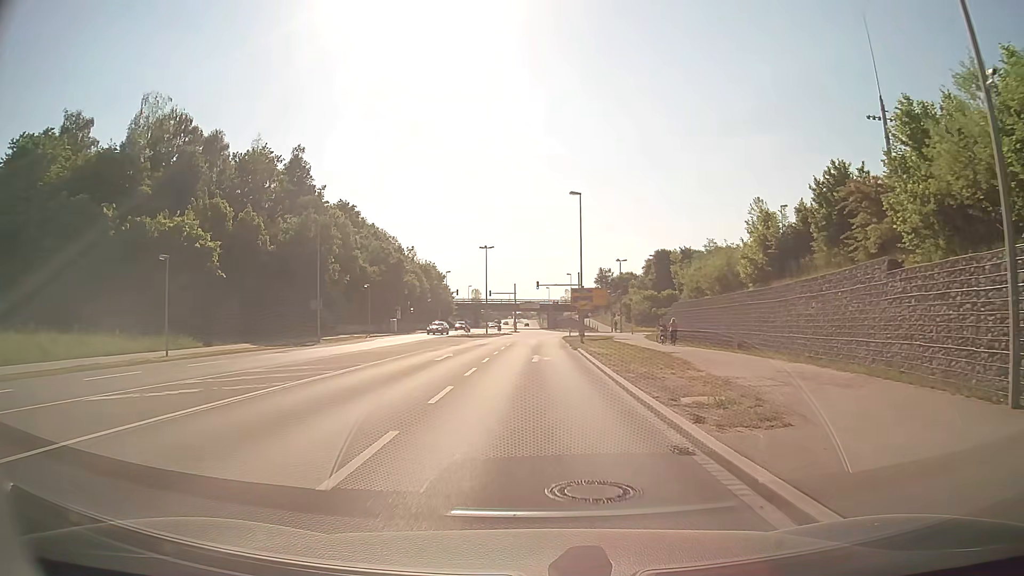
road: secondary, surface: asphalt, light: Day
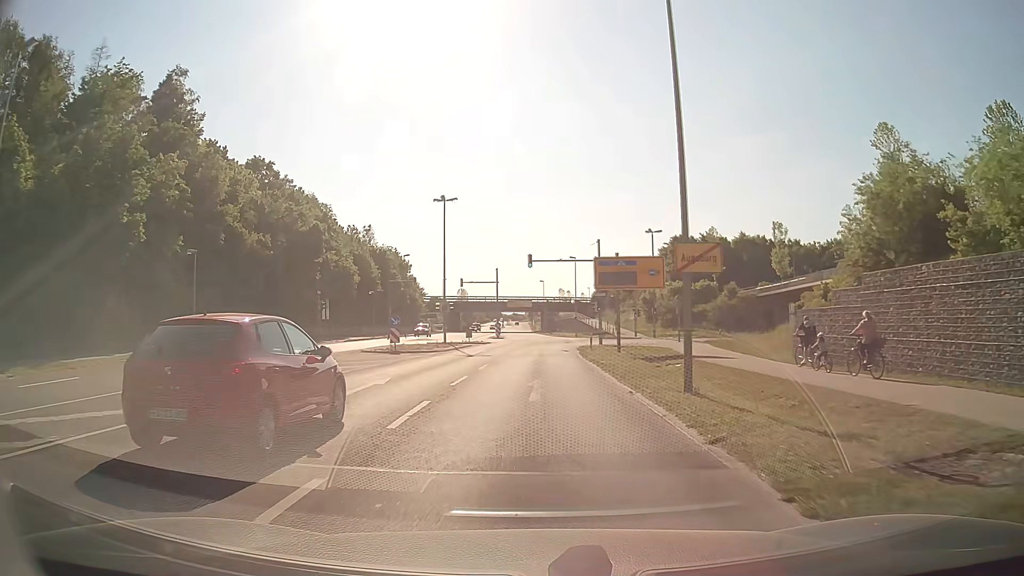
(+0.2, +32.7) m; +1°
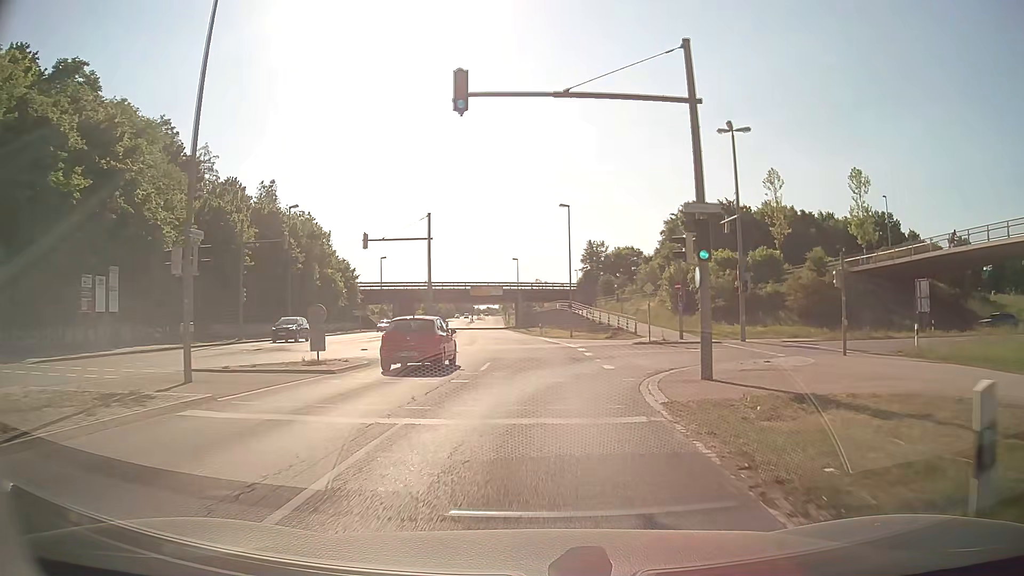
(+0.5, +34.3) m; +2°
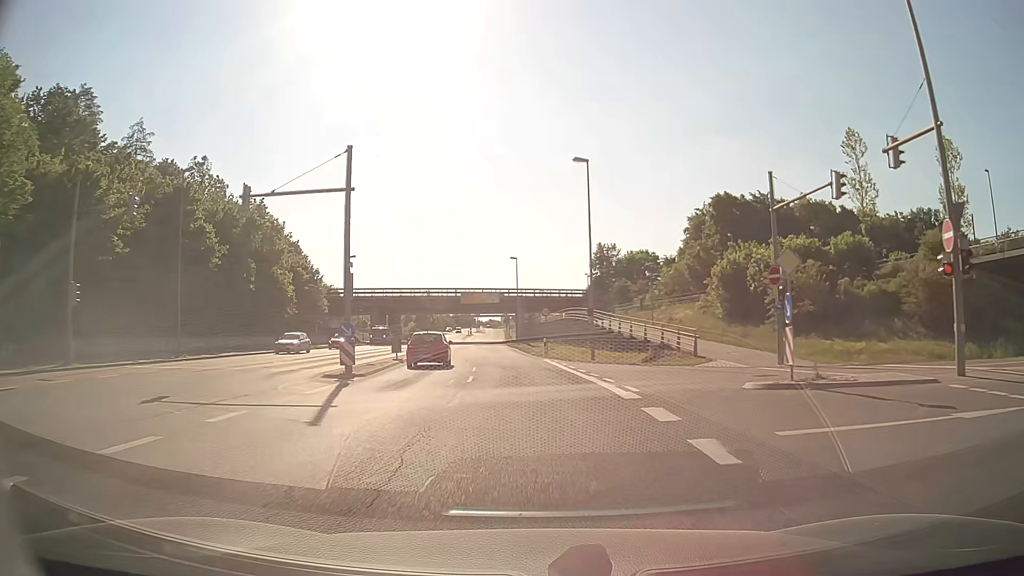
(-0.1, +18.0) m; -1°
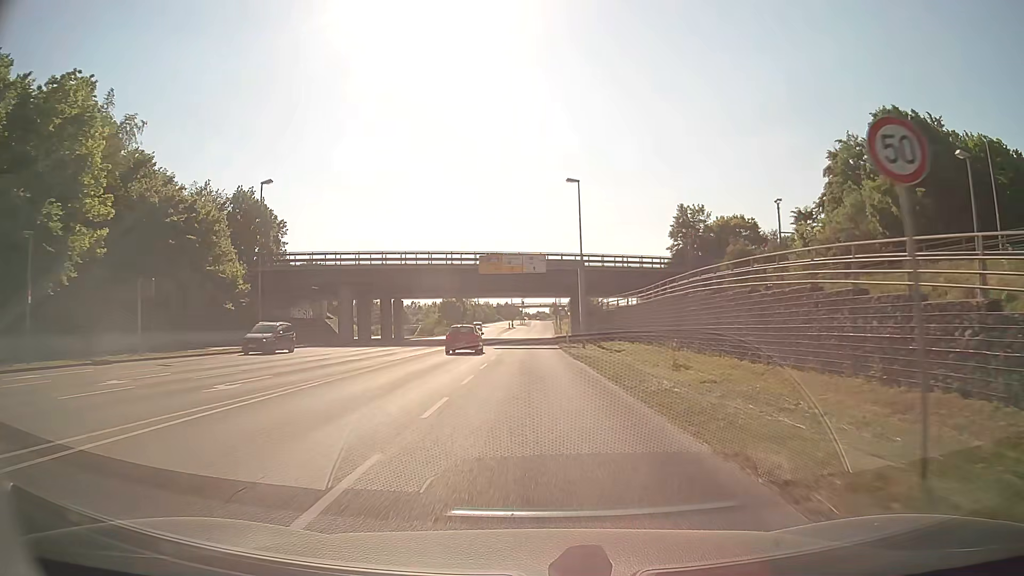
(-1.8, +38.4) m; -4°
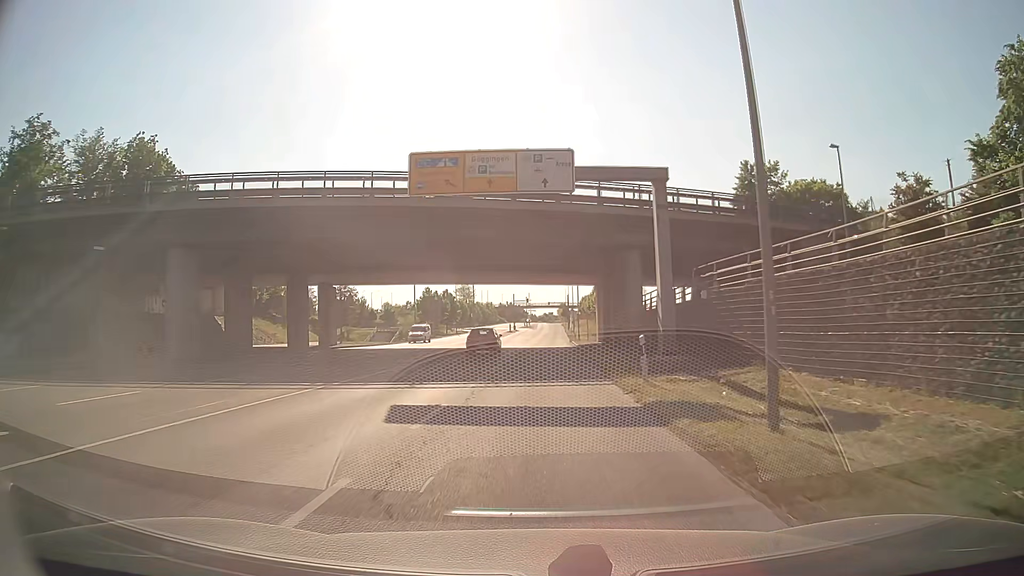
(-0.1, +31.4) m; 0°
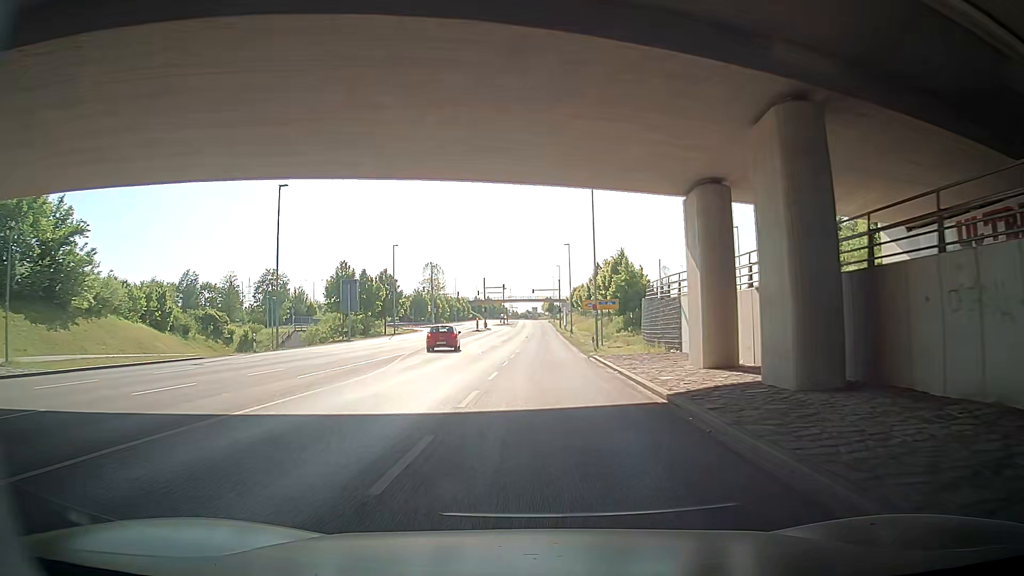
(+0.5, +39.7) m; +1°
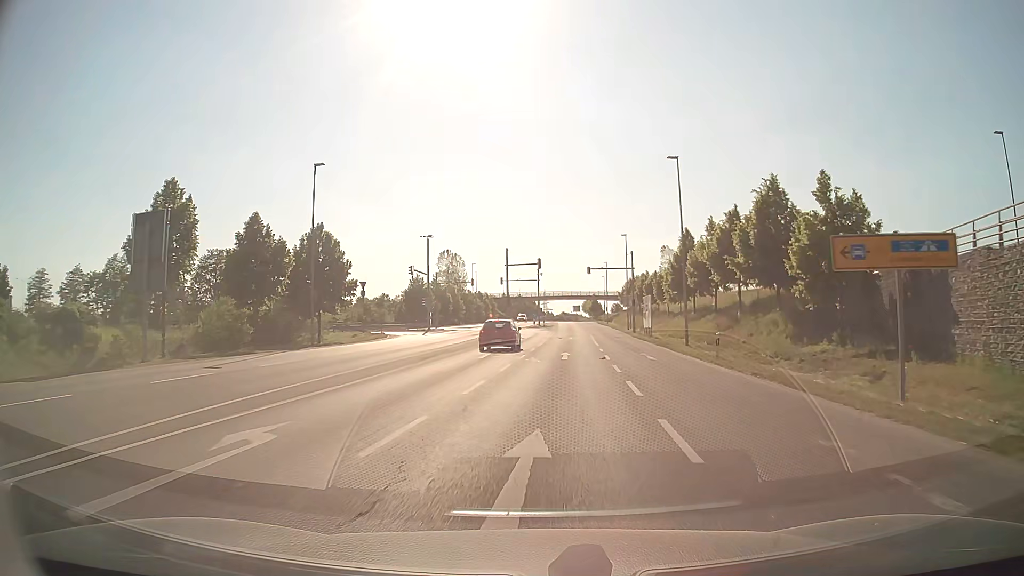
(-1.3, +41.1) m; -2°
(0, +10) (+1, +20) (+1, +30) (+2, +40) (+3, +50) (+3, +60) (+4, +70) (+4, +80) (+5, +90) (+5, +100) m
